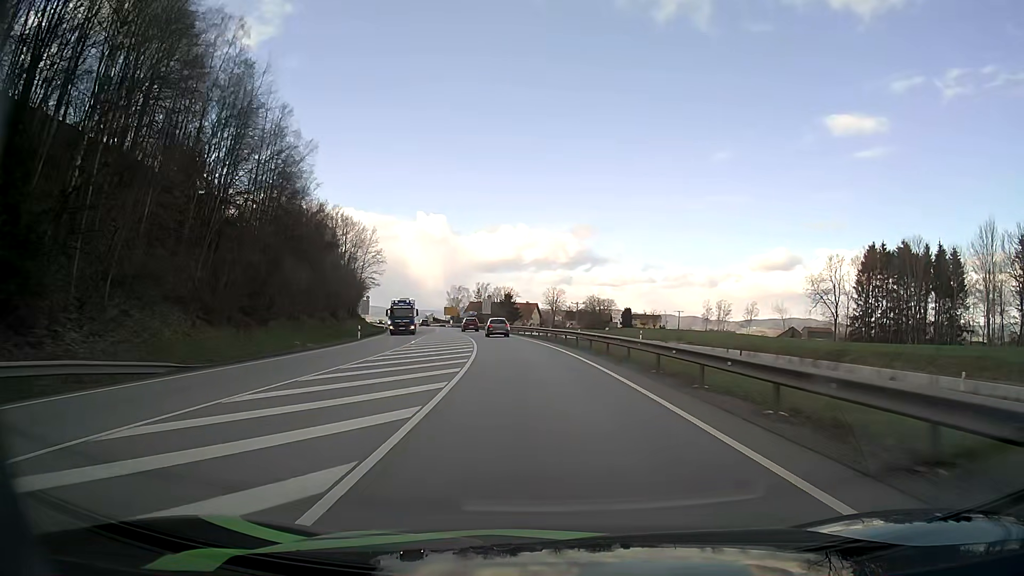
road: primary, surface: asphalt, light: Day
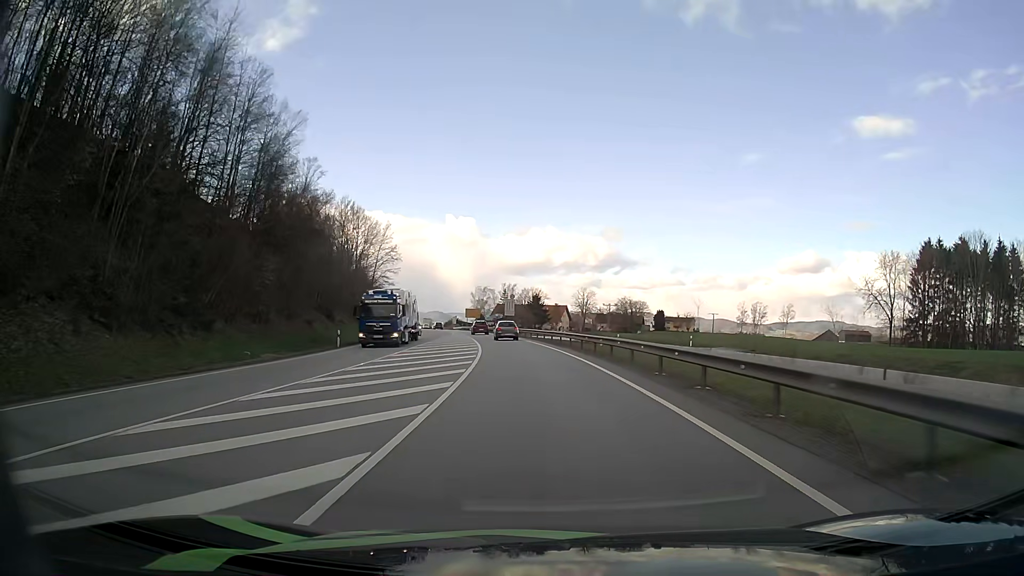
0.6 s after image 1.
(-0.2, +12.0) m; -2°
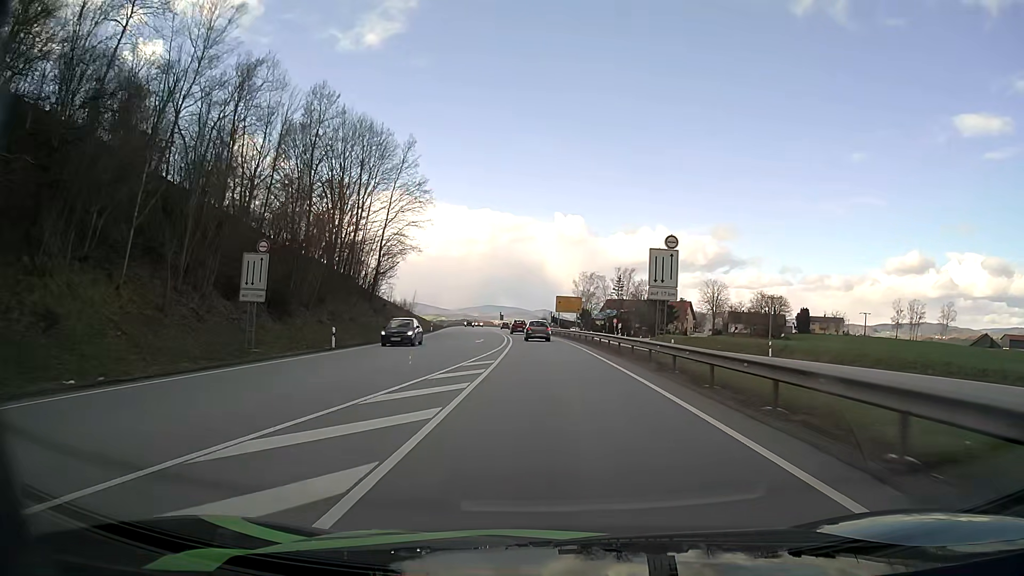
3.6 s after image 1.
(-5.0, +58.7) m; -9°
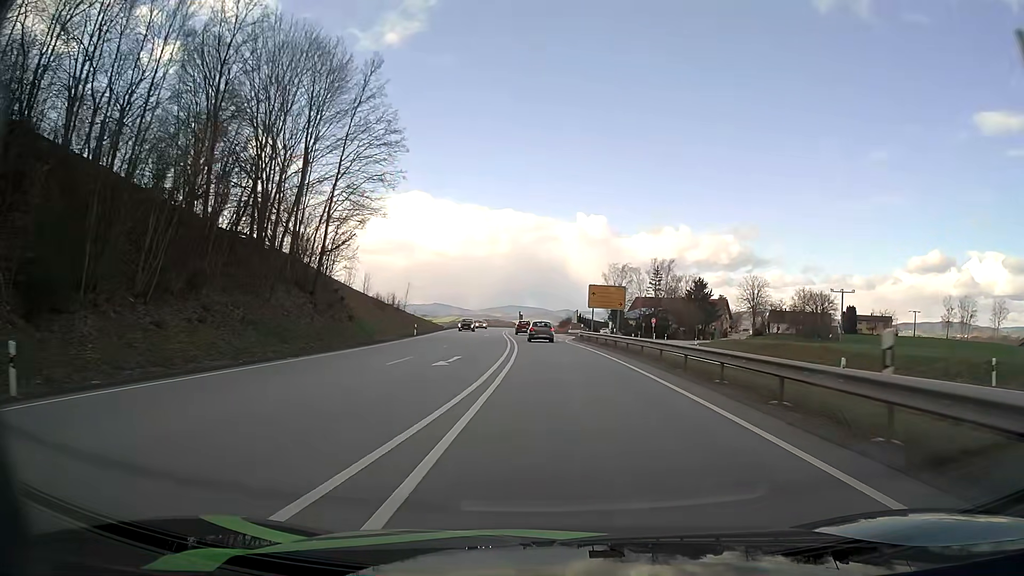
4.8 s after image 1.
(-0.4, +23.1) m; -2°
(0, +10) (0, +20) (0, +30) (-1, +40) (-1, +50) (-2, +60) (-2, +70) (-3, +80) (-4, +90) (-4, +100) m
